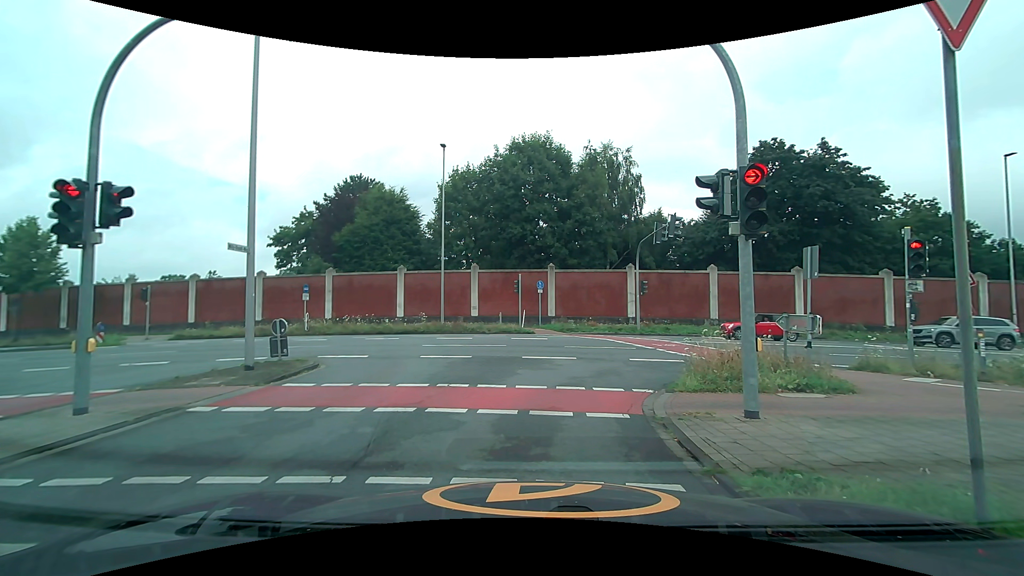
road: unclassified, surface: asphalt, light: Day
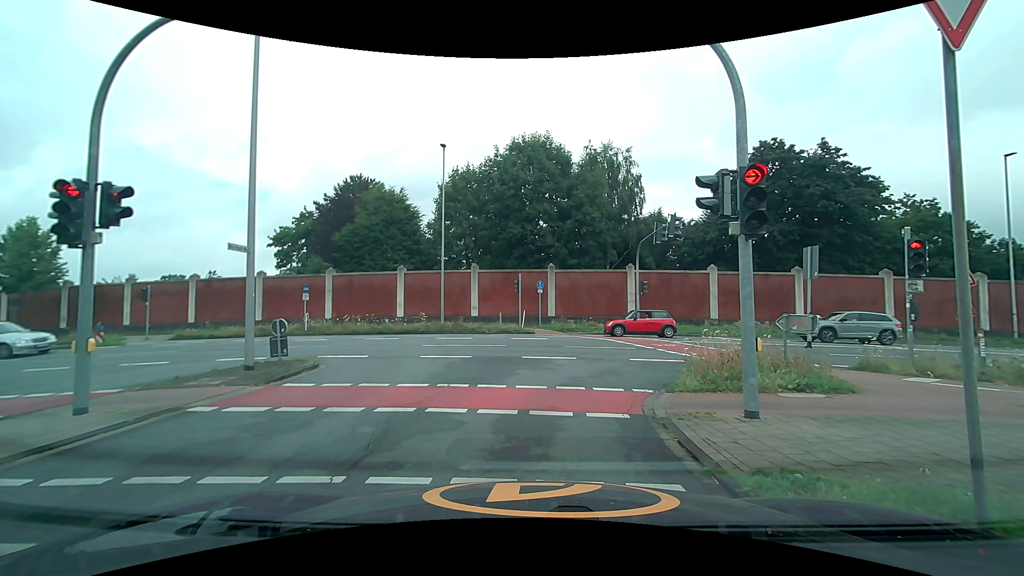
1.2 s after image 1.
(0.0, 0.0) m; 0°
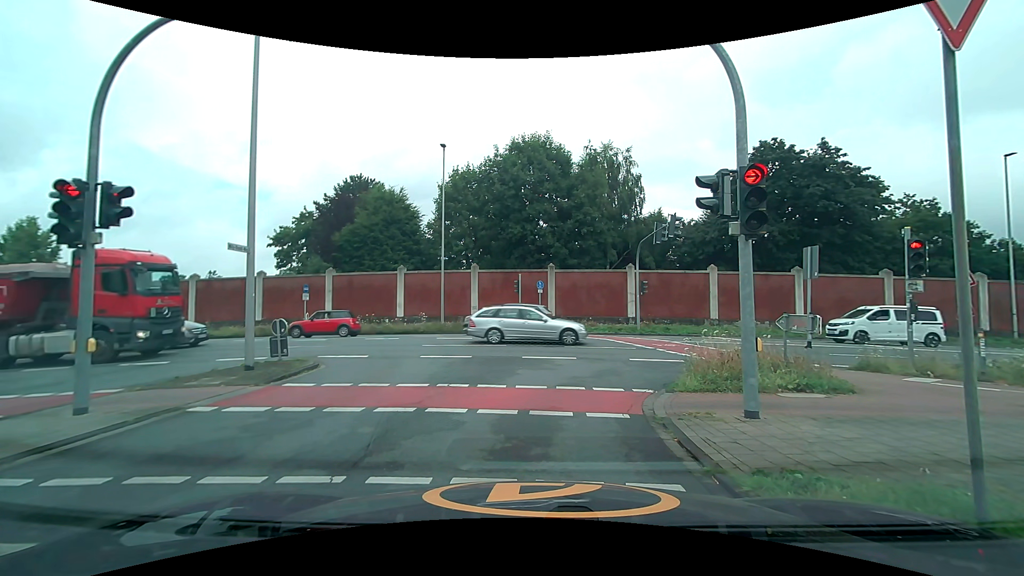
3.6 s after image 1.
(0.0, 0.0) m; 0°
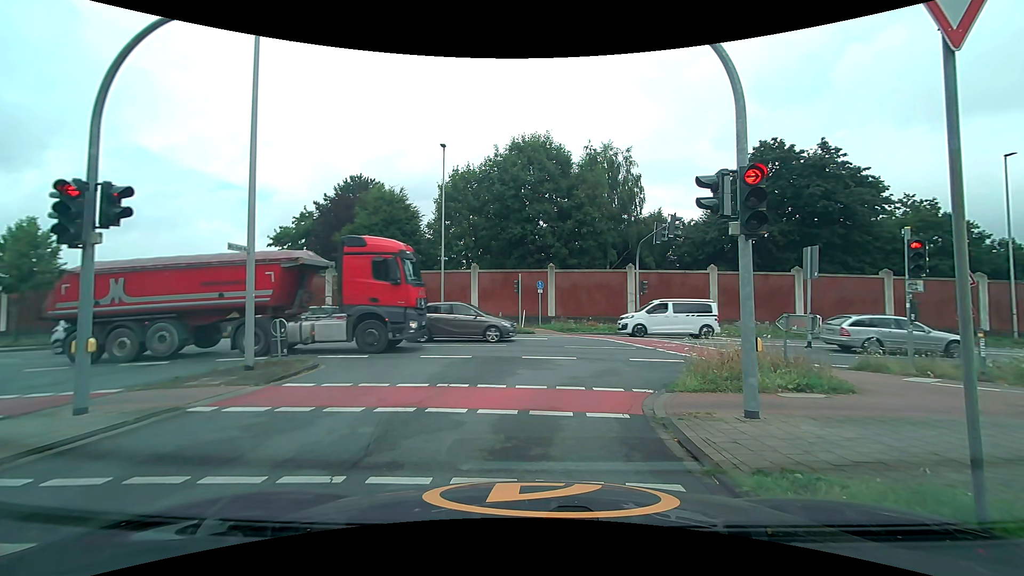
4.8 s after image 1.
(0.0, 0.0) m; 0°
(0, +10) (+6, +18) (+16, +19) (+26, +19) (+36, +19) (+46, +18) (+56, +18) (+66, +18) (+76, +17) (+86, +17) m
